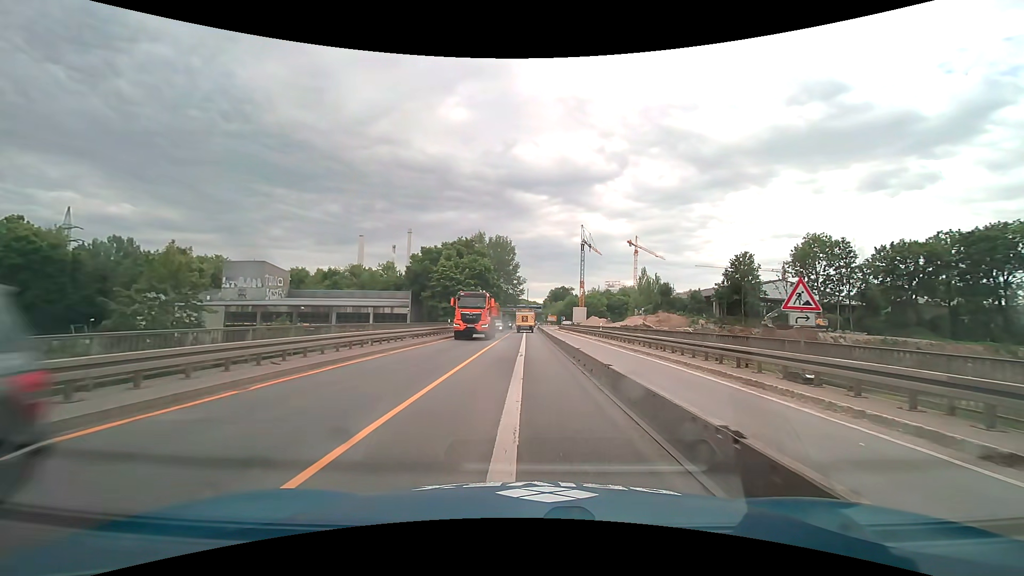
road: trunk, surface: asphalt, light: Day
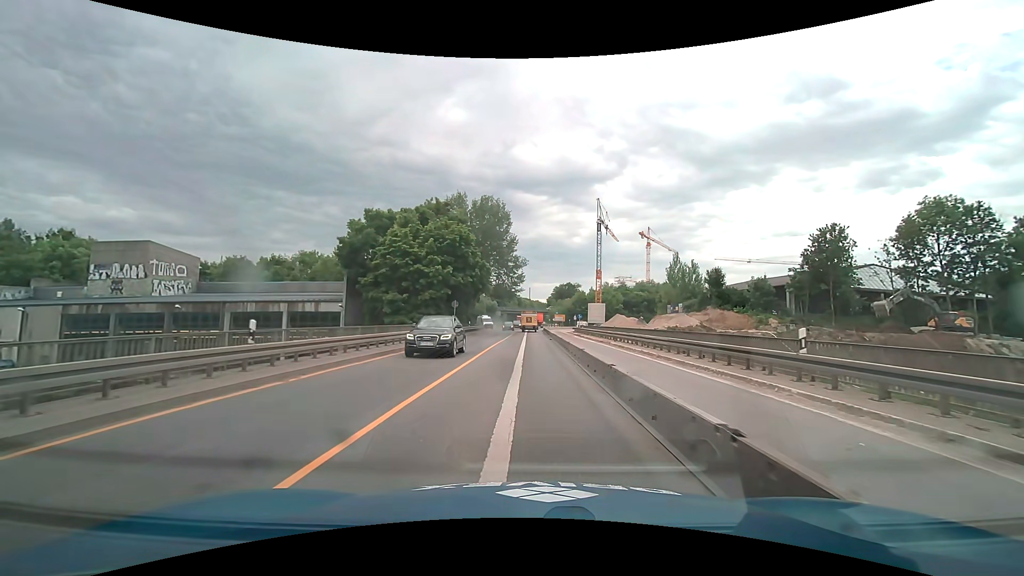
(+0.1, +30.1) m; 0°
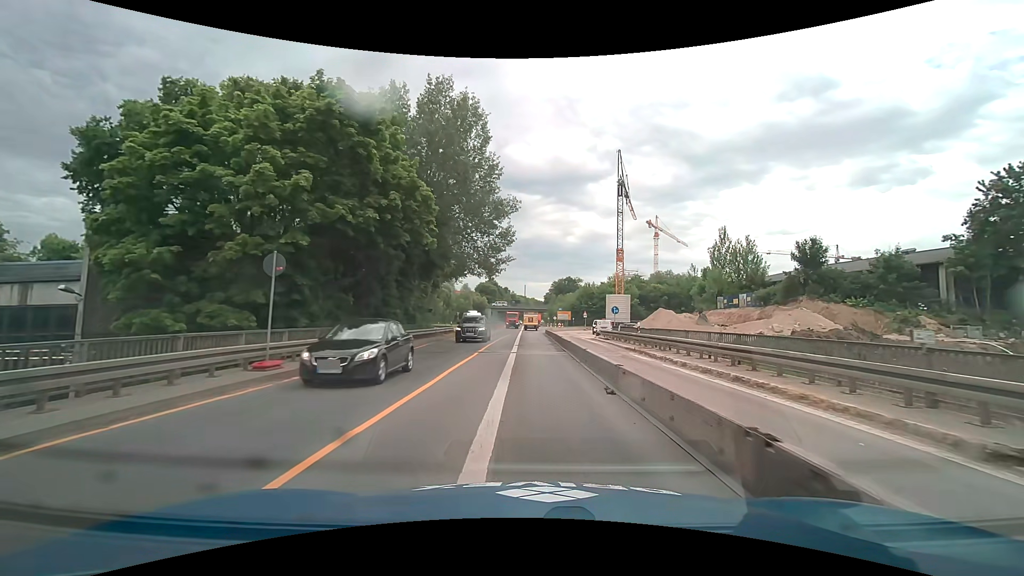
(+0.1, +30.4) m; +1°
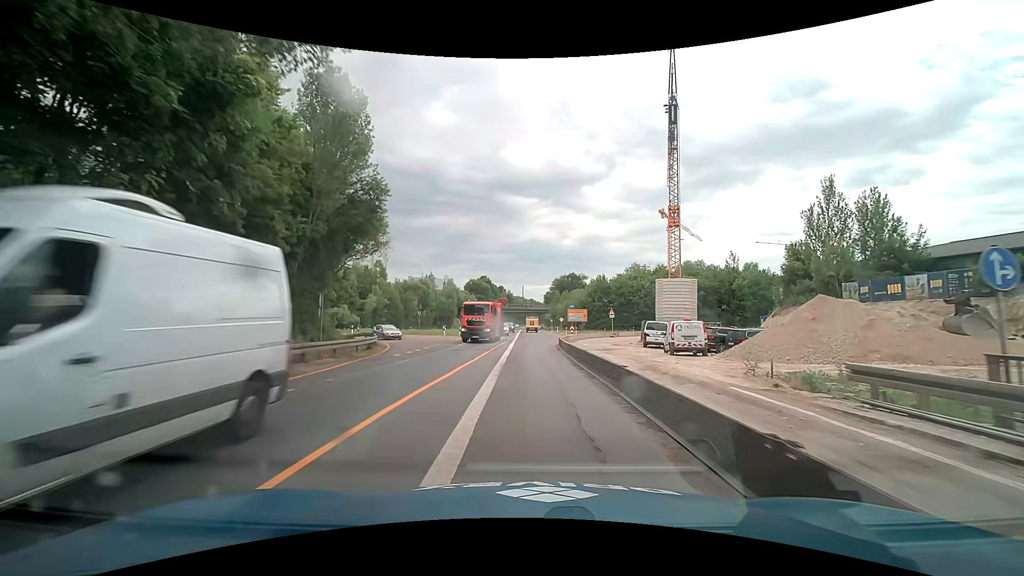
(-0.1, +30.4) m; 0°
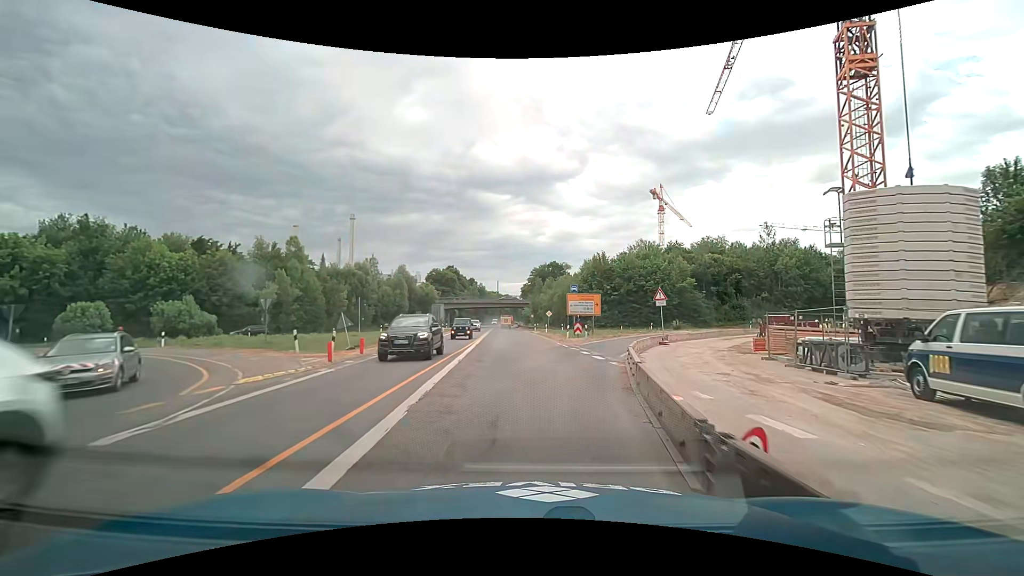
(+0.2, +30.1) m; +2°
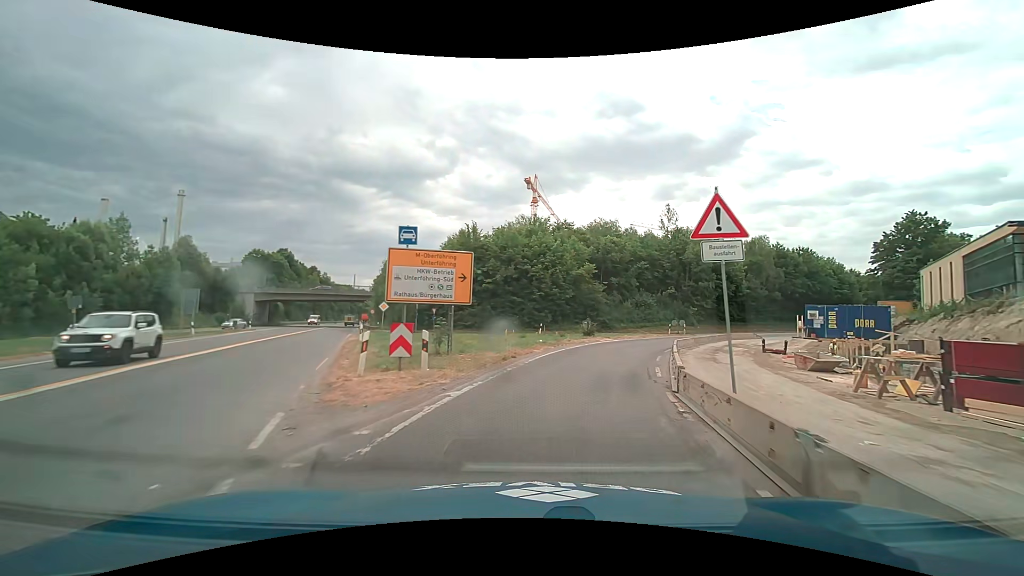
(+3.0, +24.5) m; +16°
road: trunk_link
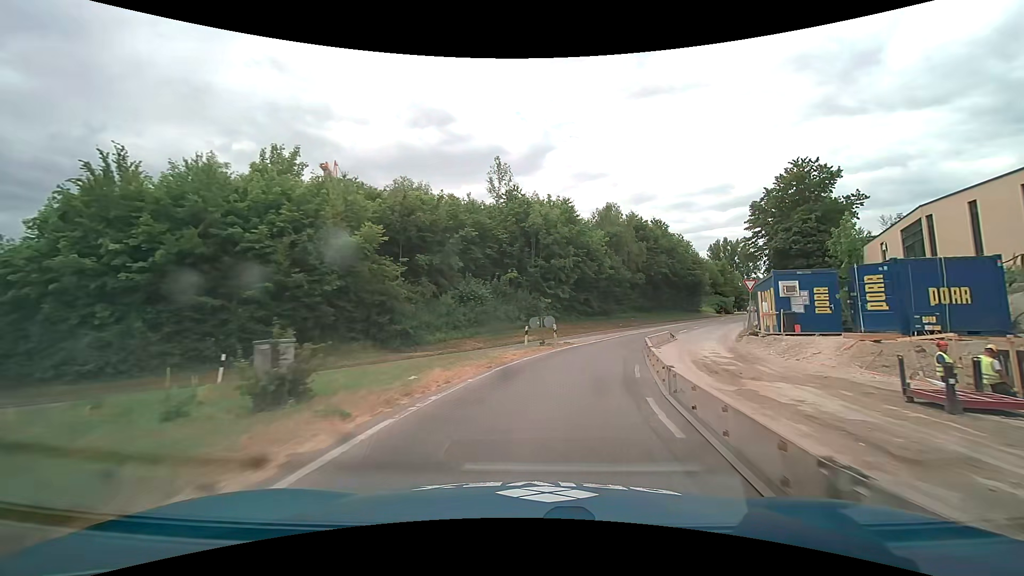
(+4.6, +25.9) m; +20°
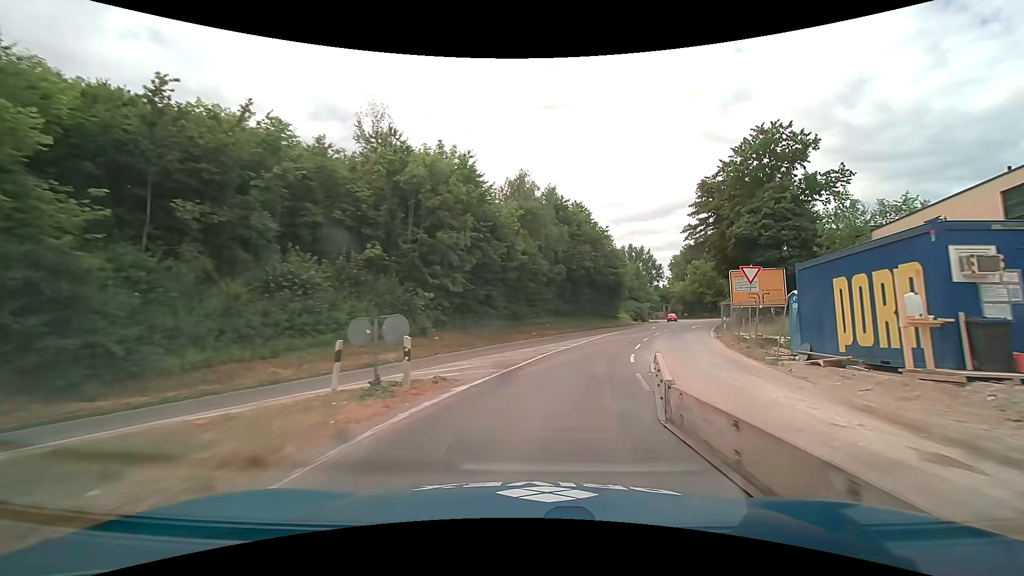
(+1.4, +15.0) m; +11°
(+1, +10) (+2, +20) (+5, +29) (+8, +39) (+12, +48) (+16, +57) (+19, +67) (+23, +76) (+27, +85) (+30, +95) m
